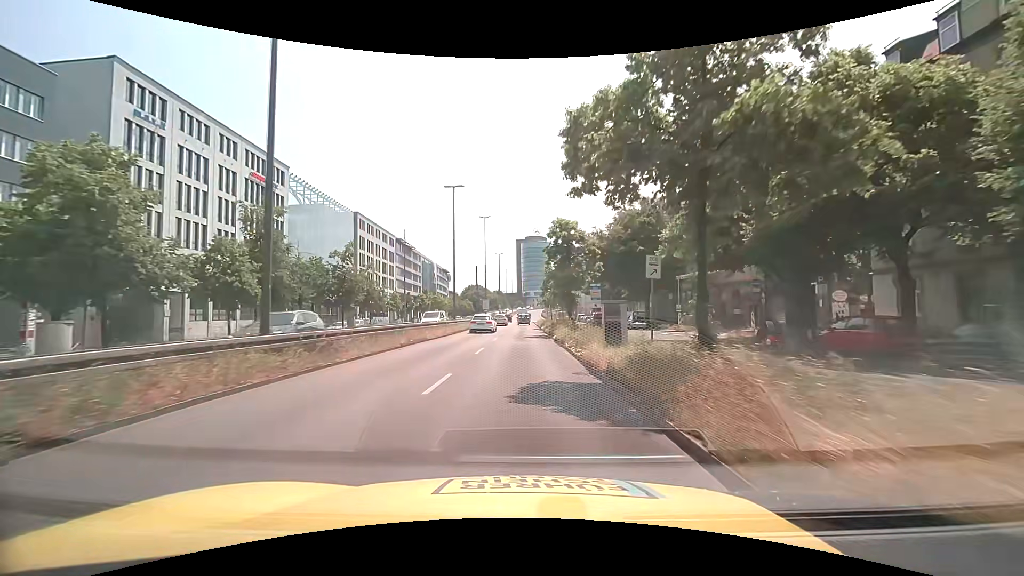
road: trunk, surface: asphalt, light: Day
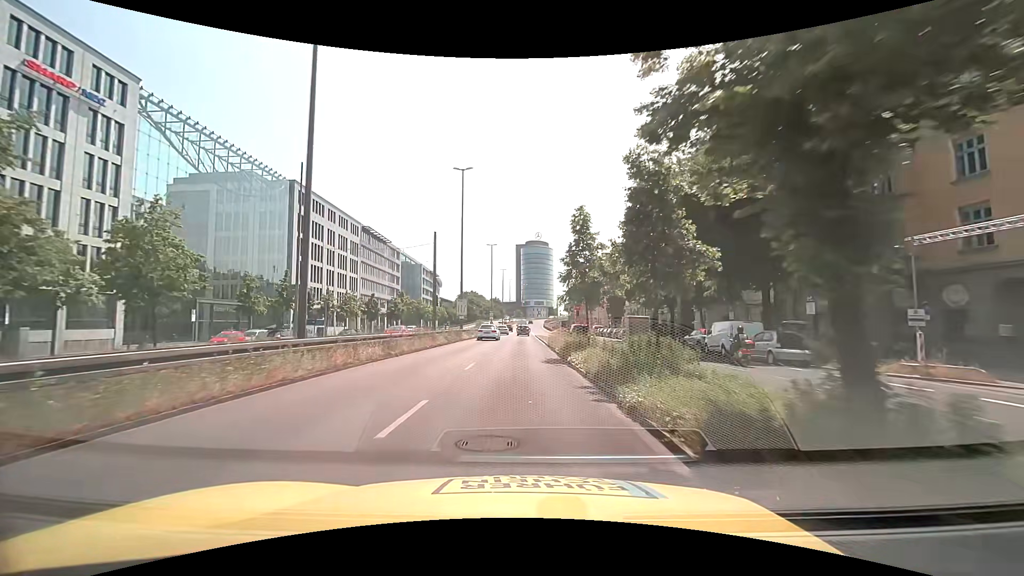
(+0.5, +29.5) m; +1°
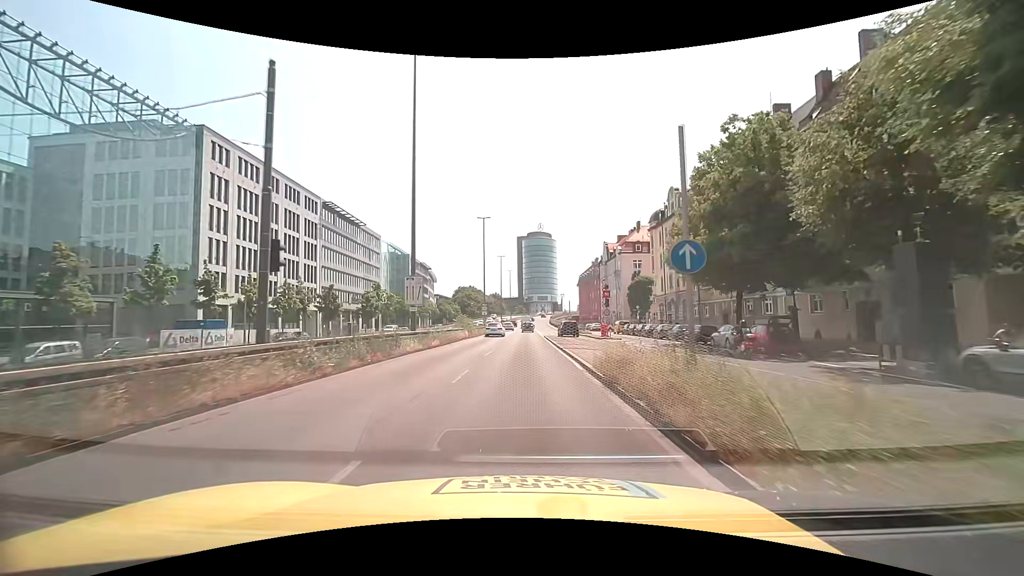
(+0.1, +21.9) m; 0°
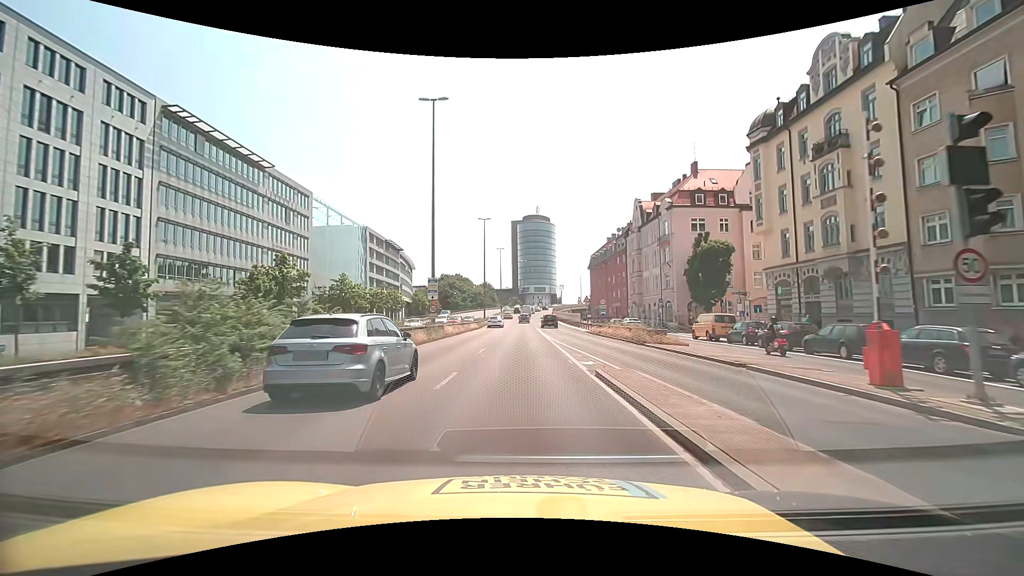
(+0.5, +37.6) m; +1°
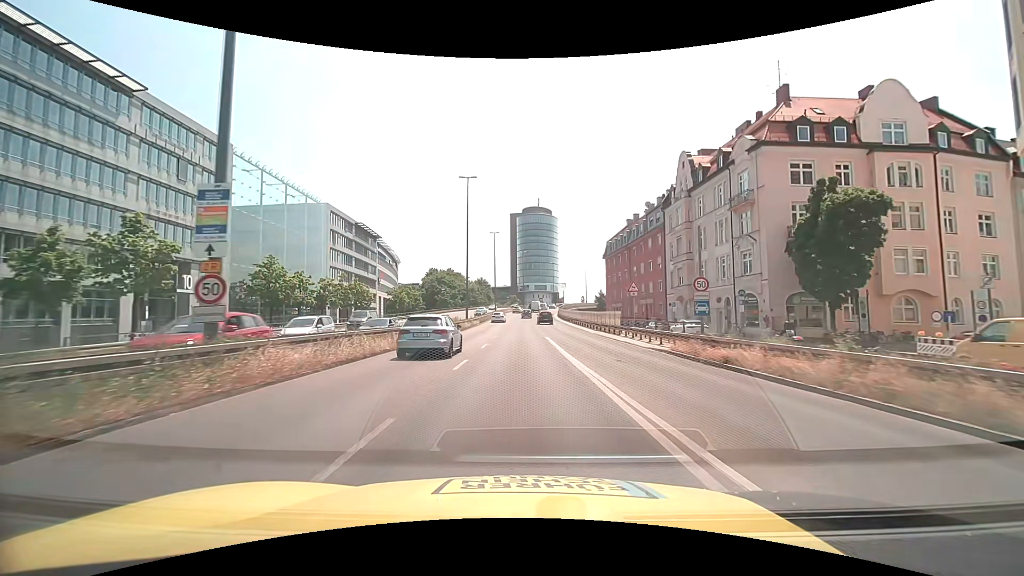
(+0.1, +23.8) m; 0°
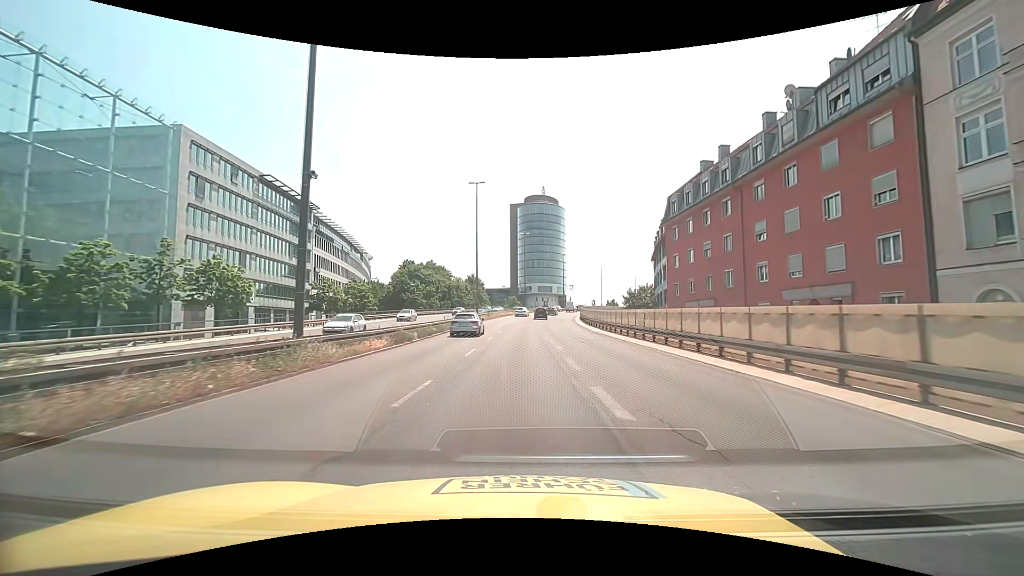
(0.0, +41.1) m; 0°
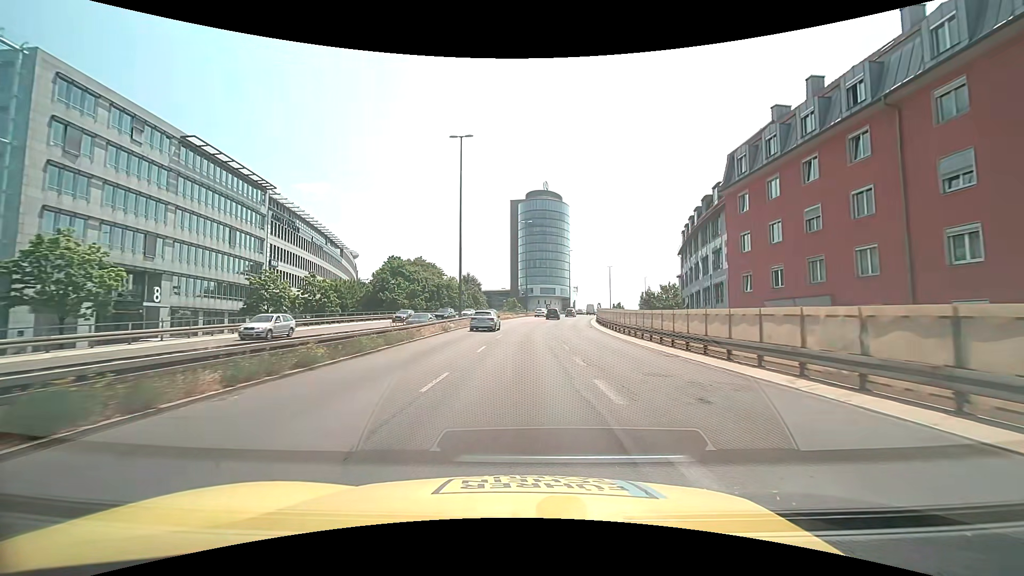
(0.0, +16.7) m; 0°
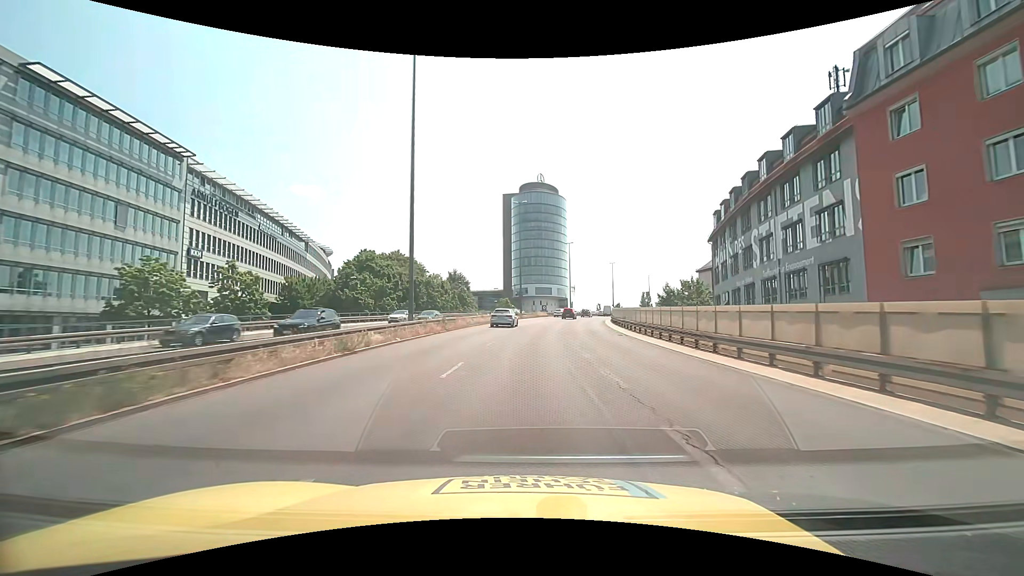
(0.0, +16.7) m; +1°
